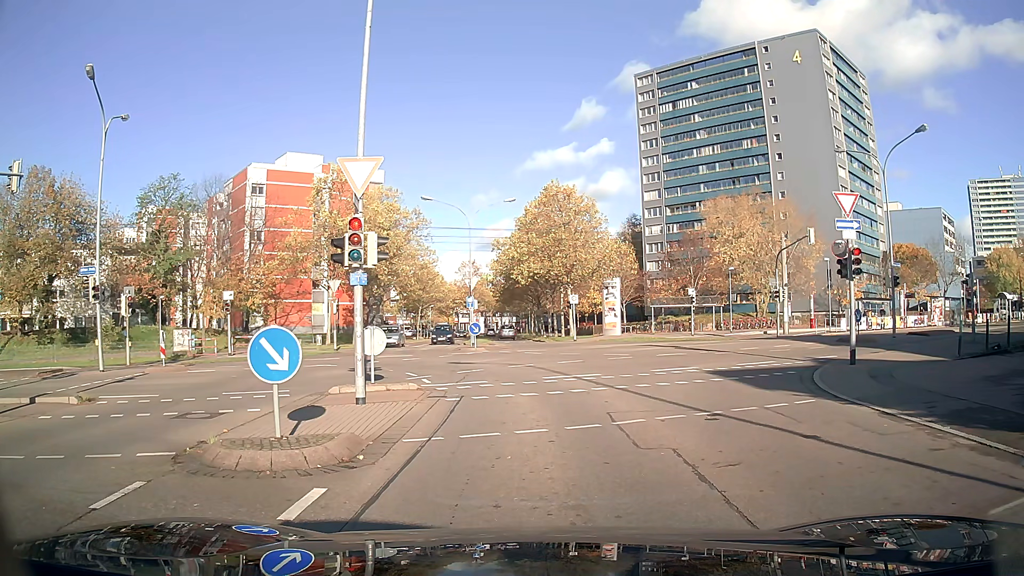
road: residential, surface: asphalt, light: Day
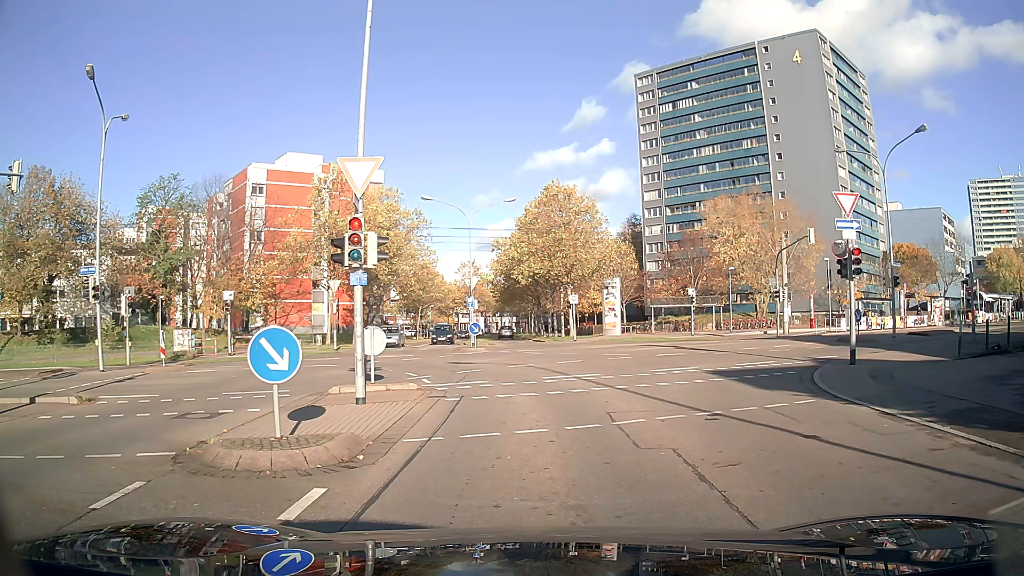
(0.0, 0.0) m; 0°
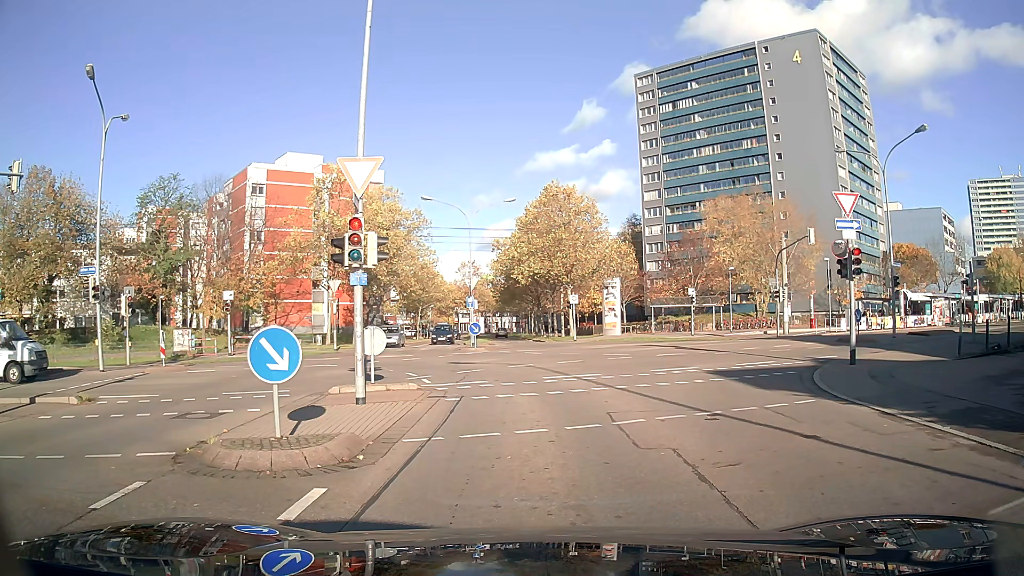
(0.0, 0.0) m; 0°
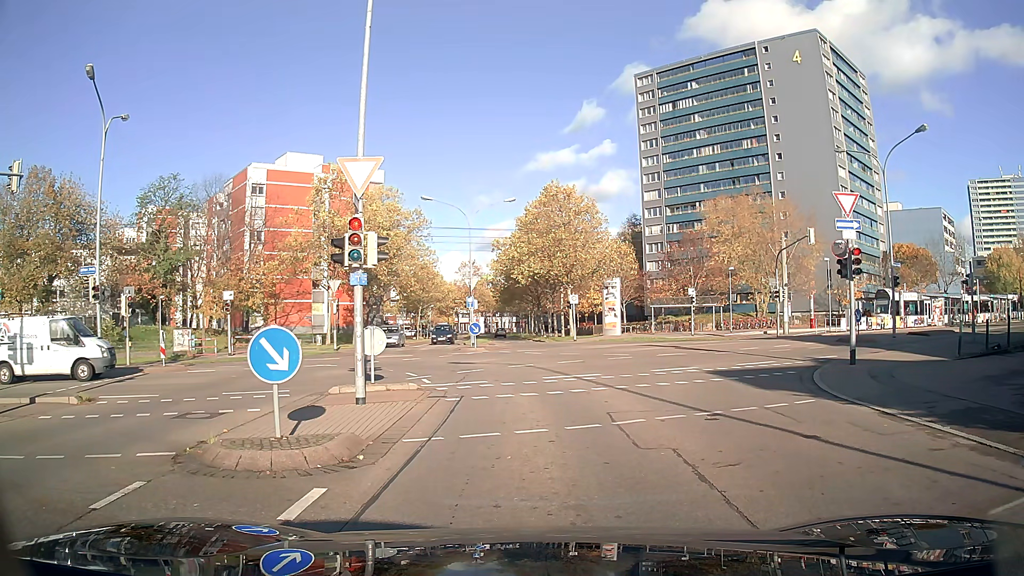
(0.0, 0.0) m; 0°
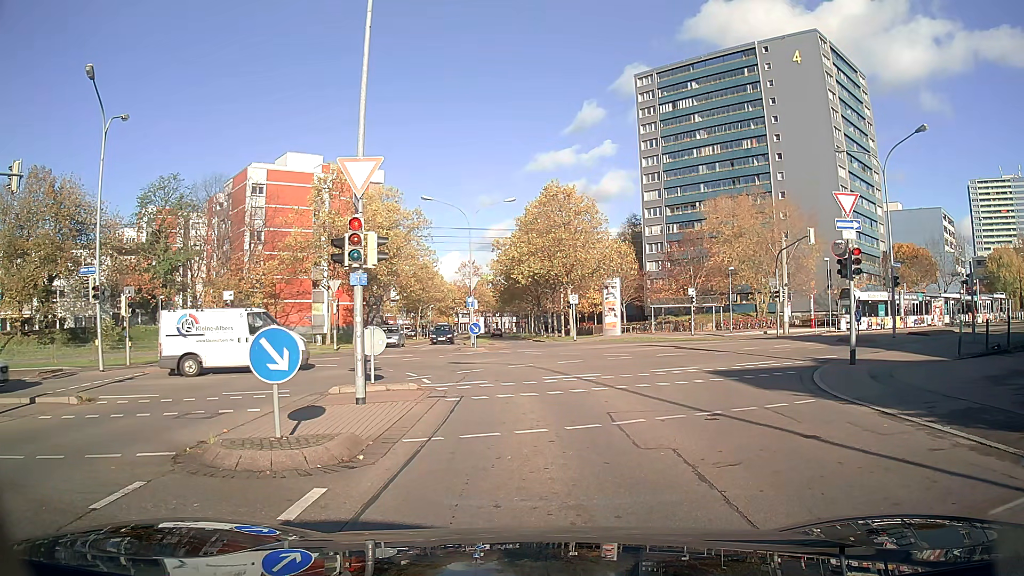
(0.0, 0.0) m; 0°
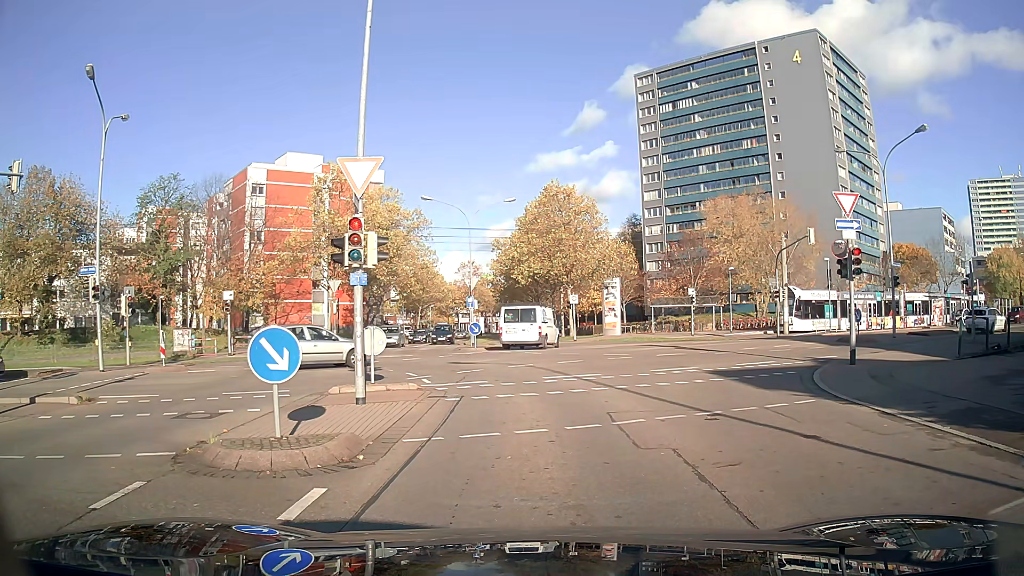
(0.0, 0.0) m; 0°
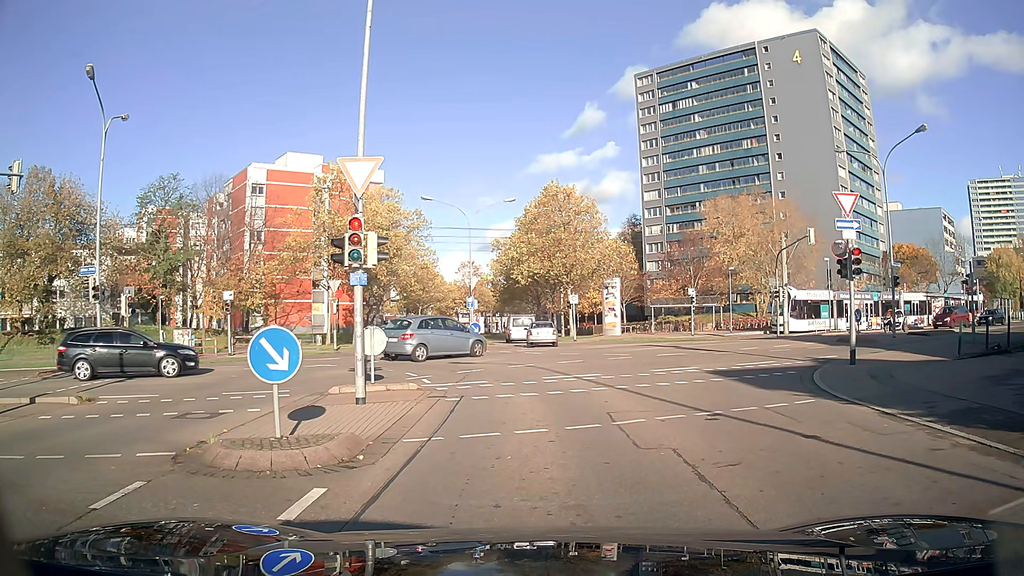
(0.0, 0.0) m; 0°
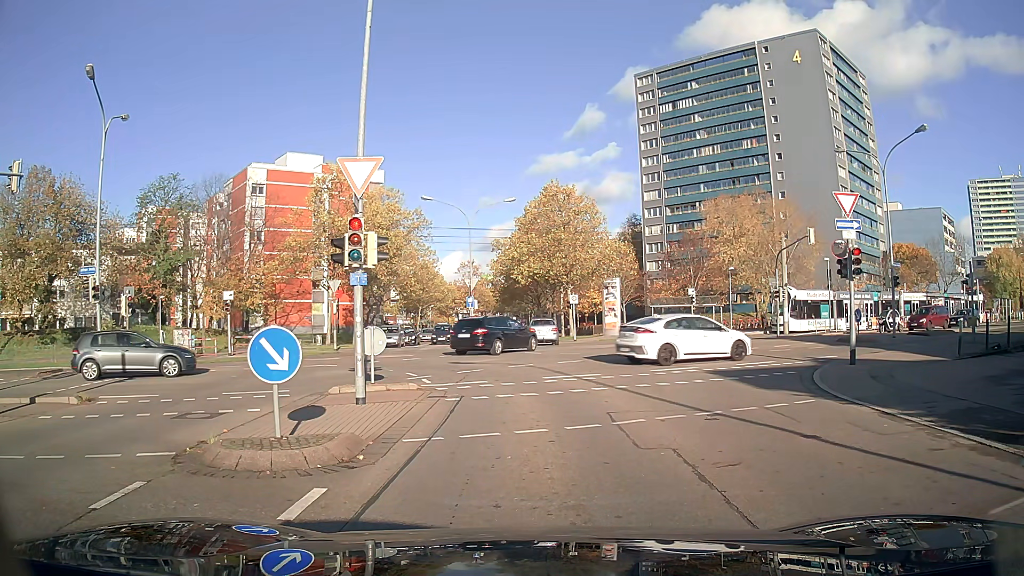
(0.0, 0.0) m; 0°
(0, +10) (-2, +20) (-10, +25) (-19, +21) (-28, +17) (-37, +13) (-46, +8) (-55, +3) (-63, -2) (-72, -7) m
